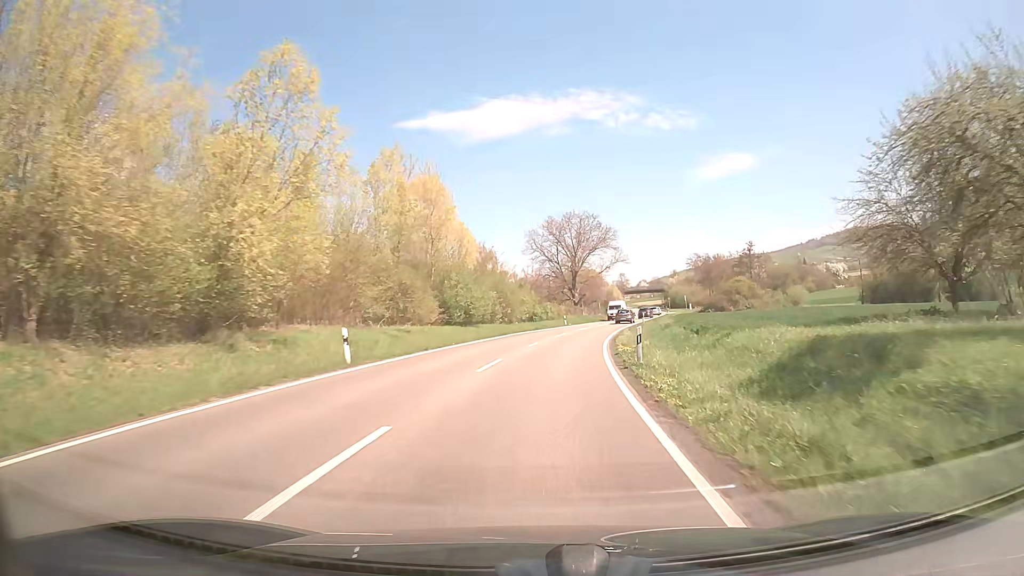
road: primary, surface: asphalt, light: Day
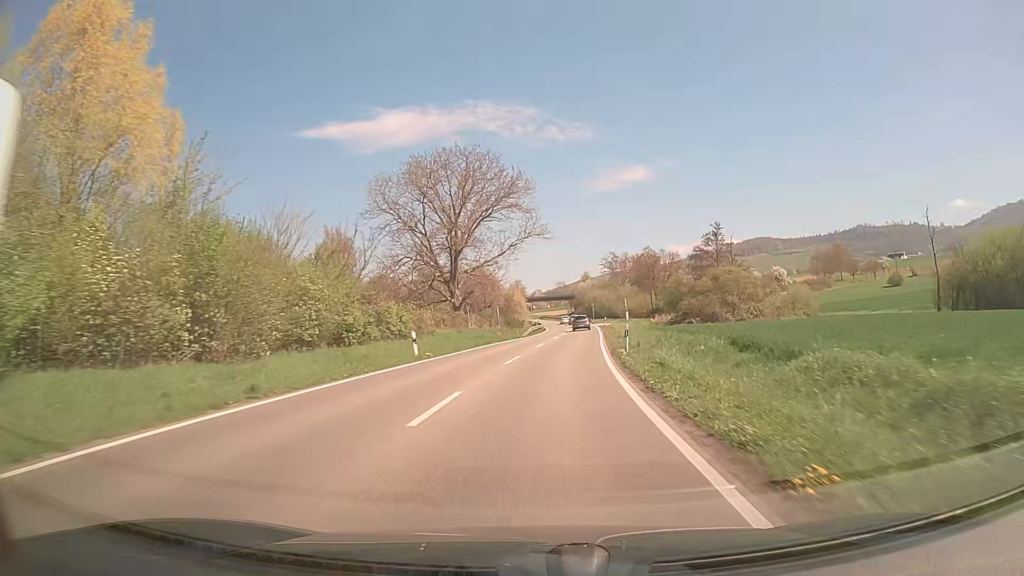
(+3.6, +42.8) m; +9°
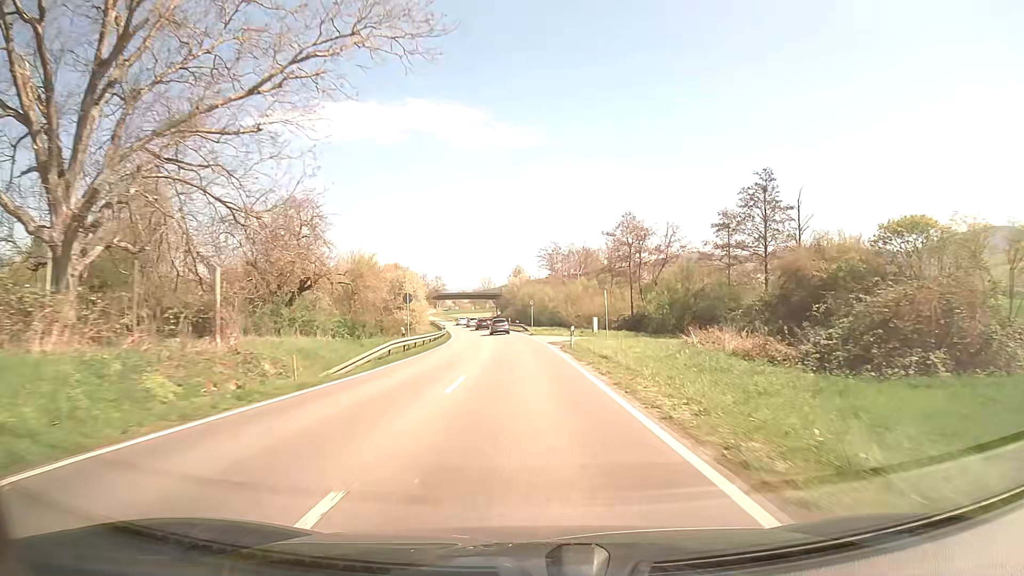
(+2.8, +43.1) m; +6°
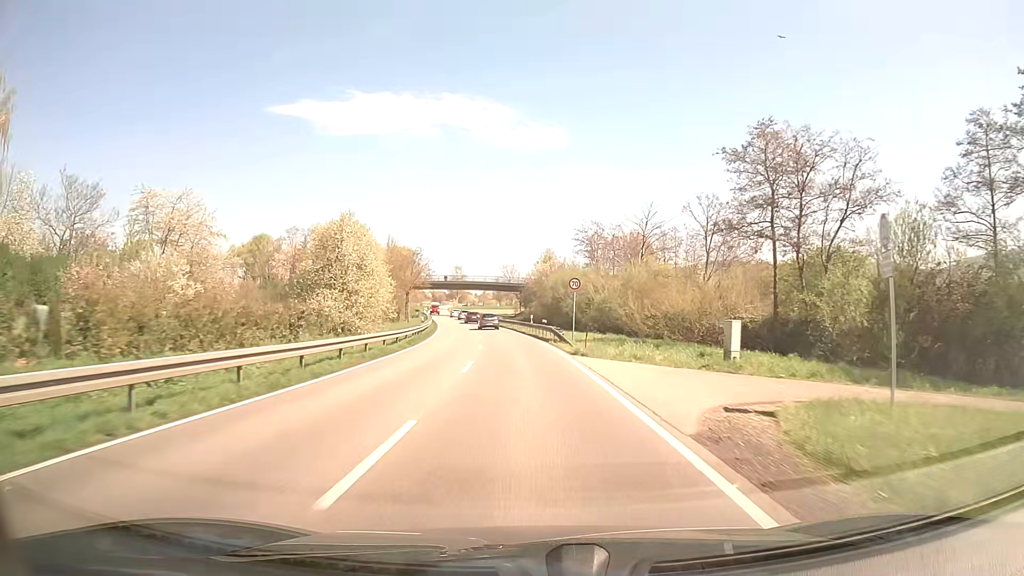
(-0.3, +32.5) m; -2°
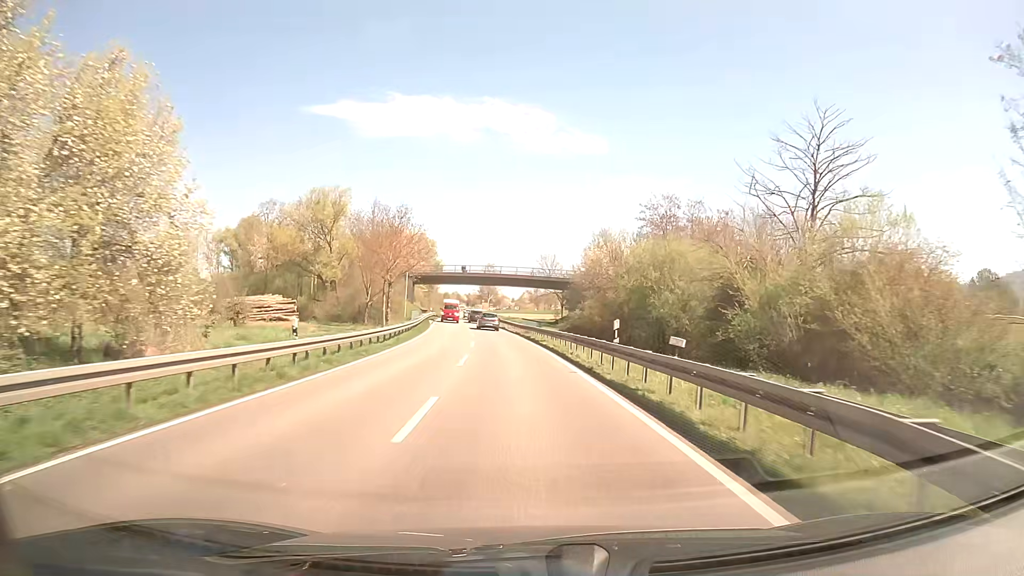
(-1.1, +32.5) m; -3°
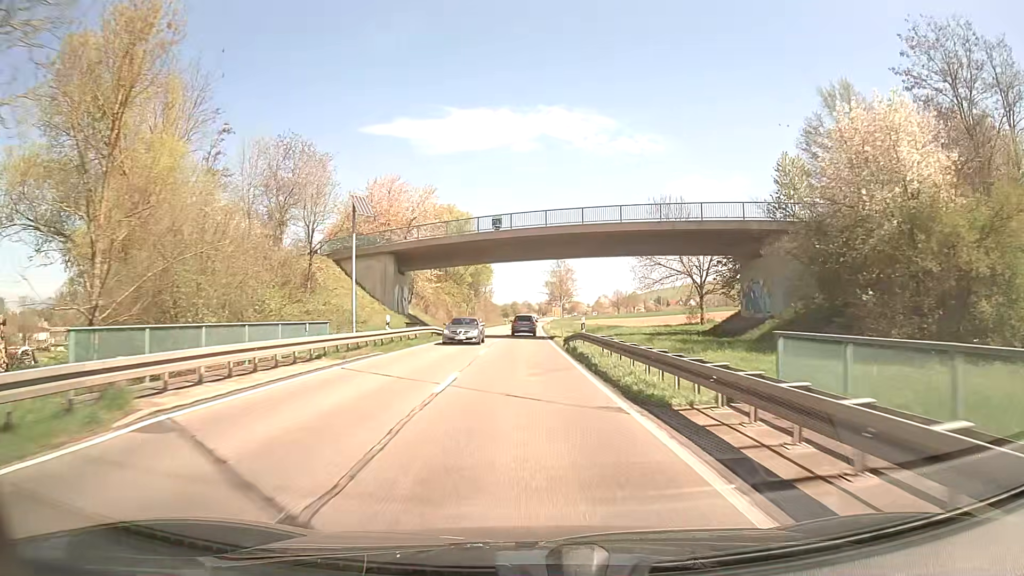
(-3.0, +53.9) m; -6°
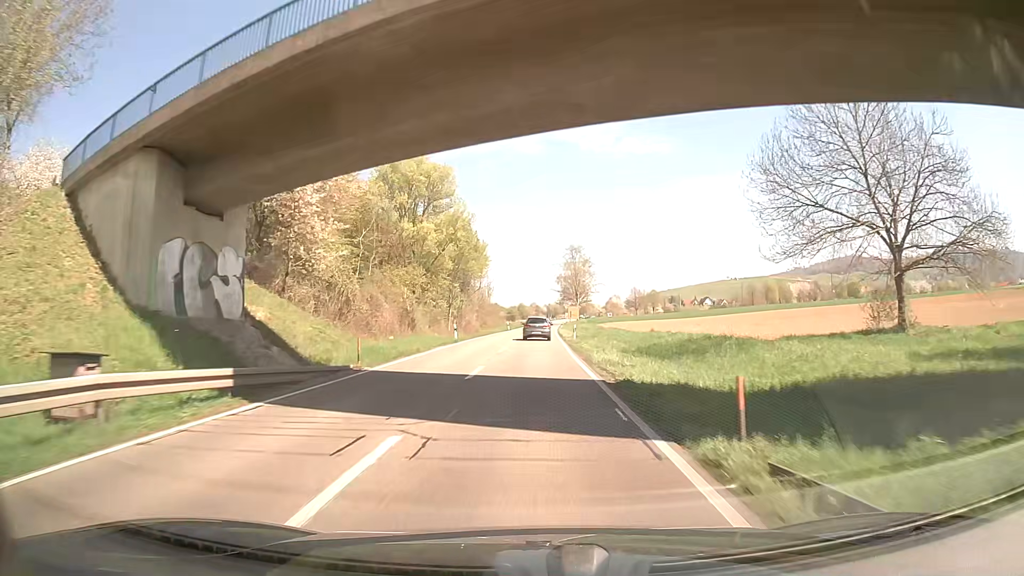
(-0.2, +32.1) m; -1°
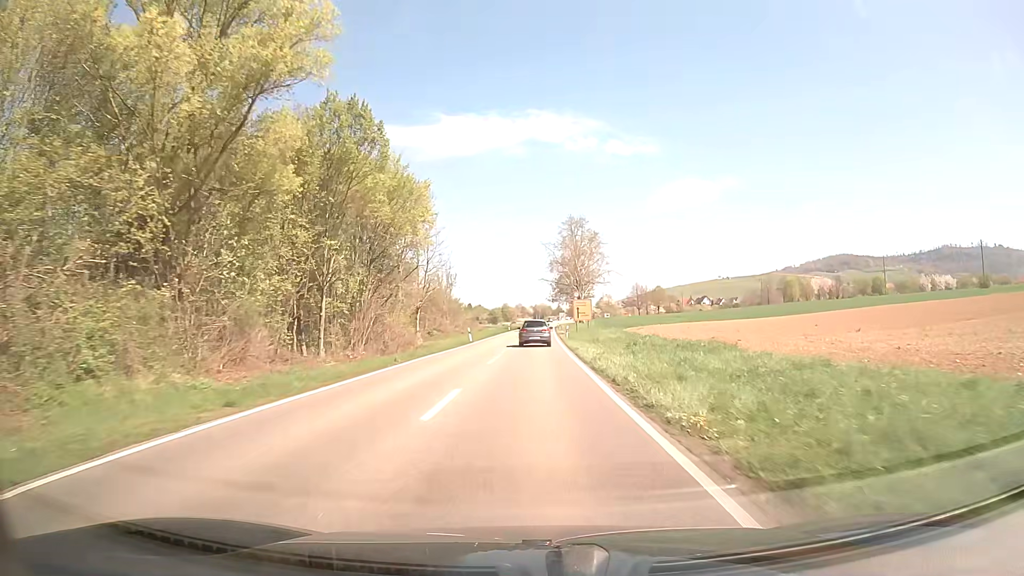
(+0.4, +42.4) m; +1°
(0, +10) (0, +20) (0, +30) (0, +40) (0, +50) (+1, +60) (+1, +70) (+1, +80) (+1, +90) (+1, +100) m
